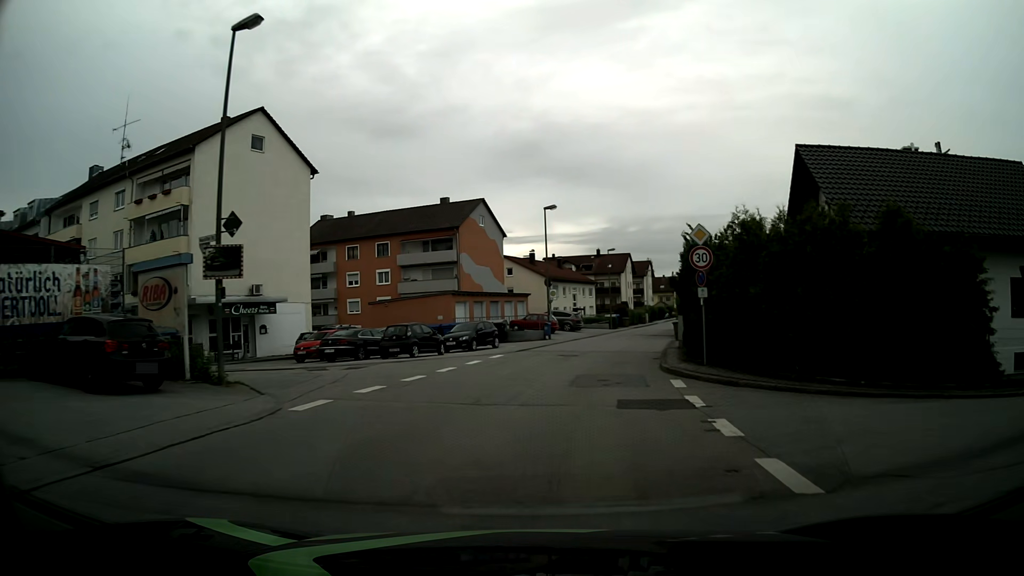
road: unclassified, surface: asphalt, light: Day
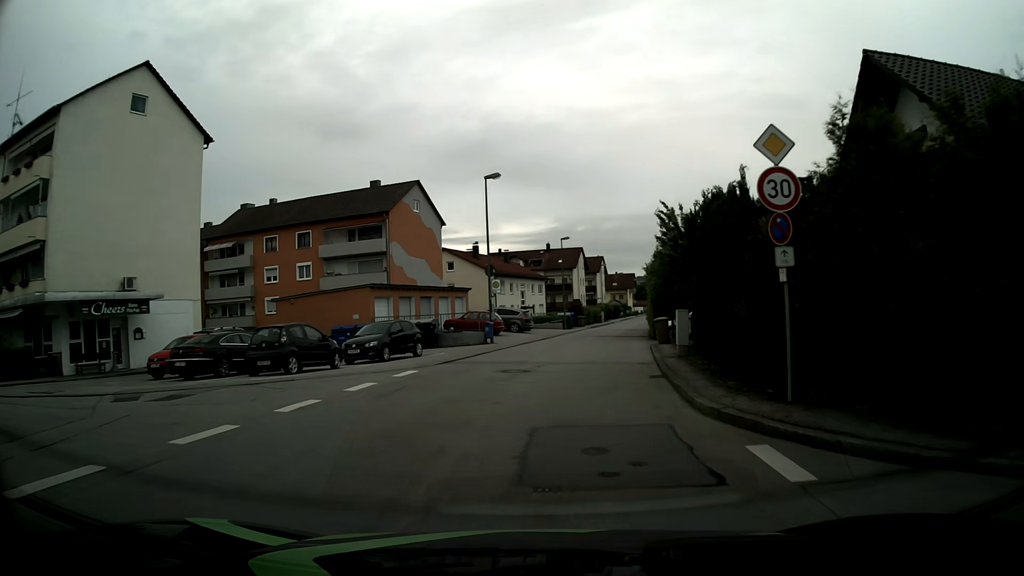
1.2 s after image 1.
(+0.4, +8.9) m; +5°
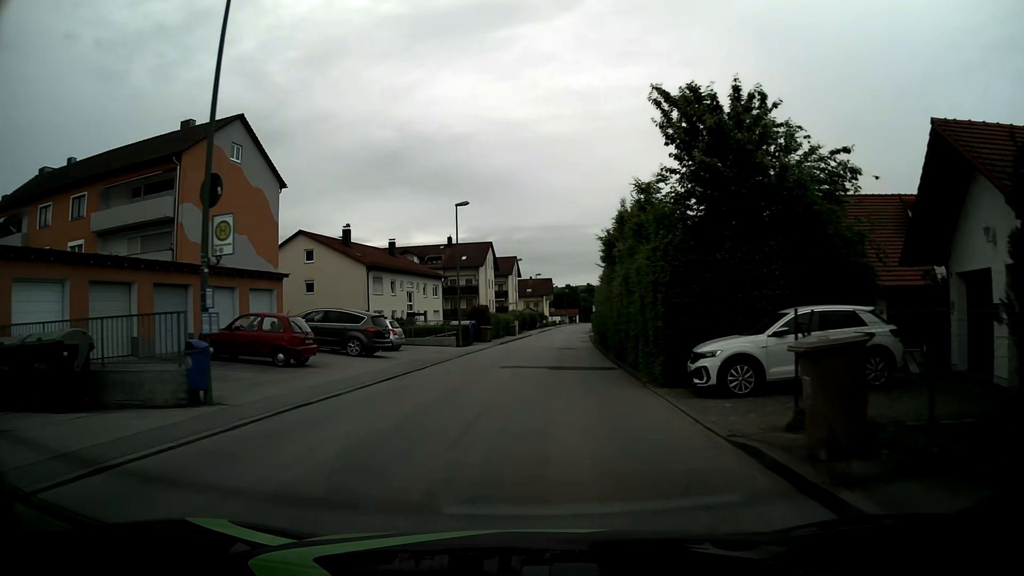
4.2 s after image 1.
(+1.7, +22.0) m; +8°
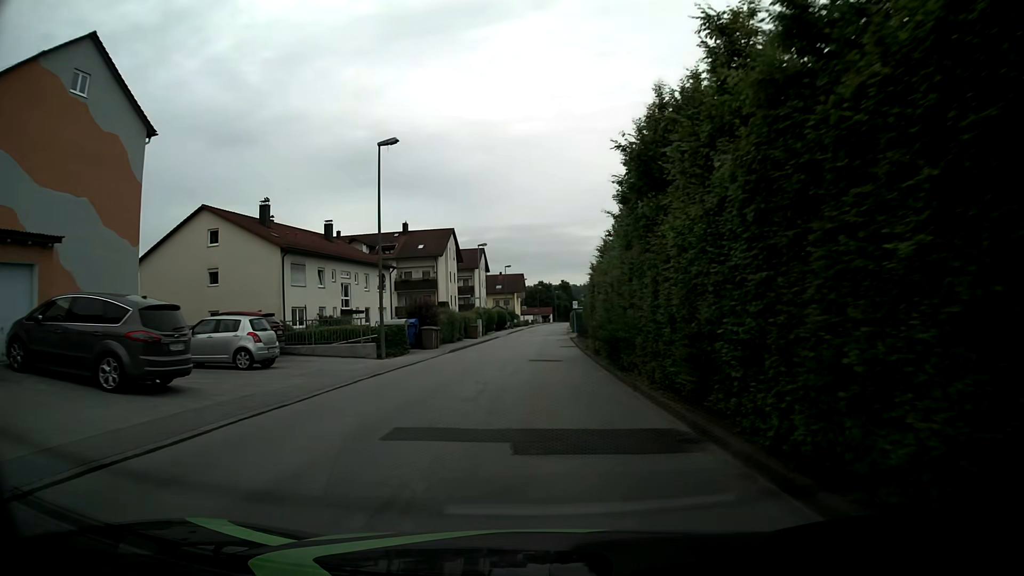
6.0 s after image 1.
(+0.3, +13.4) m; +2°
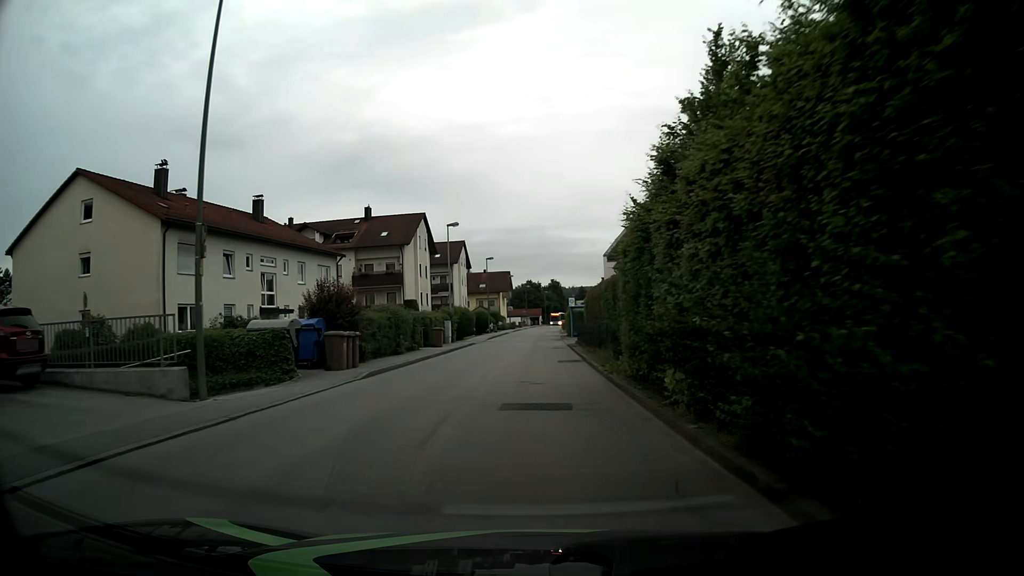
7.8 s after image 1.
(+0.2, +13.4) m; +1°
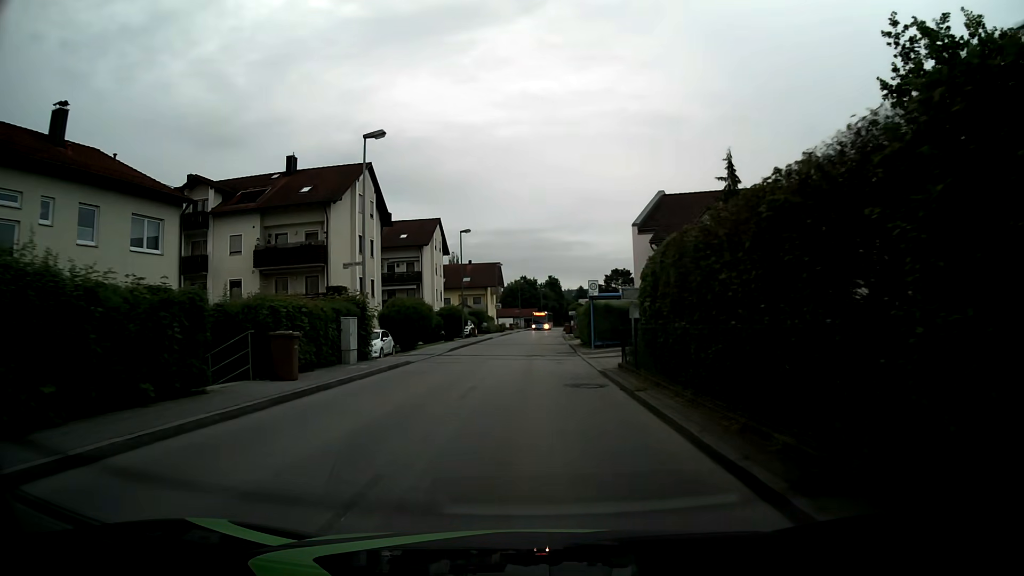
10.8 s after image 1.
(0.0, +22.3) m; 0°
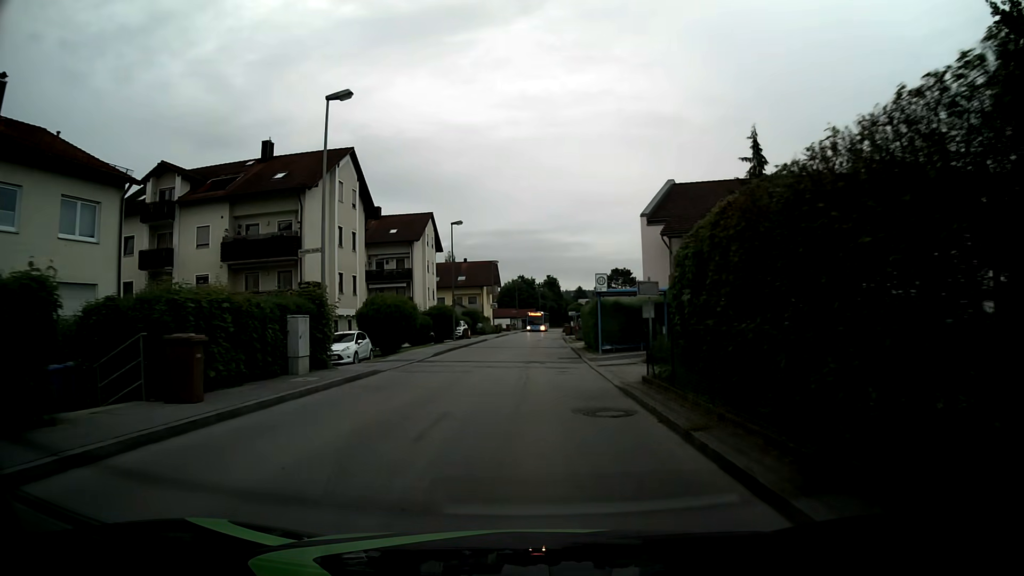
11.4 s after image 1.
(0.0, +4.4) m; +1°
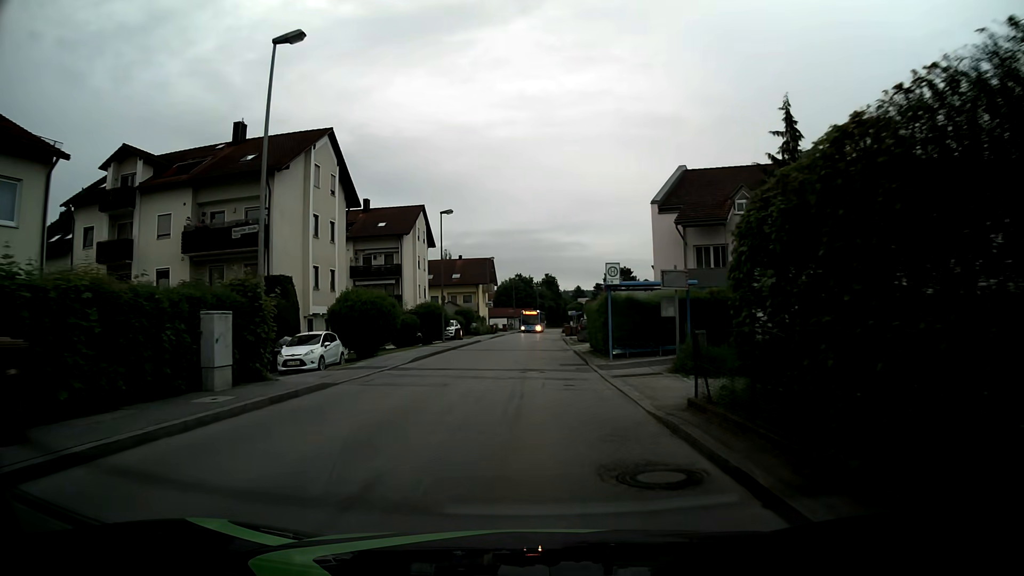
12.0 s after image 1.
(0.0, +4.4) m; 0°
(0, +10) (0, +20) (0, +30) (+1, +40) (+1, +50) (+1, +60) (+1, +70) (+2, +80) (+2, +90) (+3, +100) m
